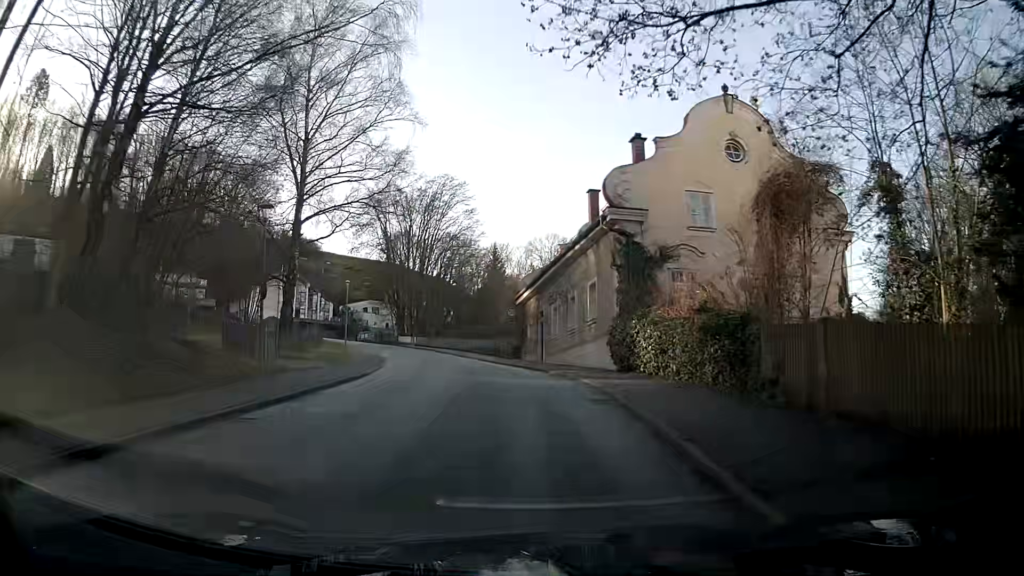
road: secondary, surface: asphalt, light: Day
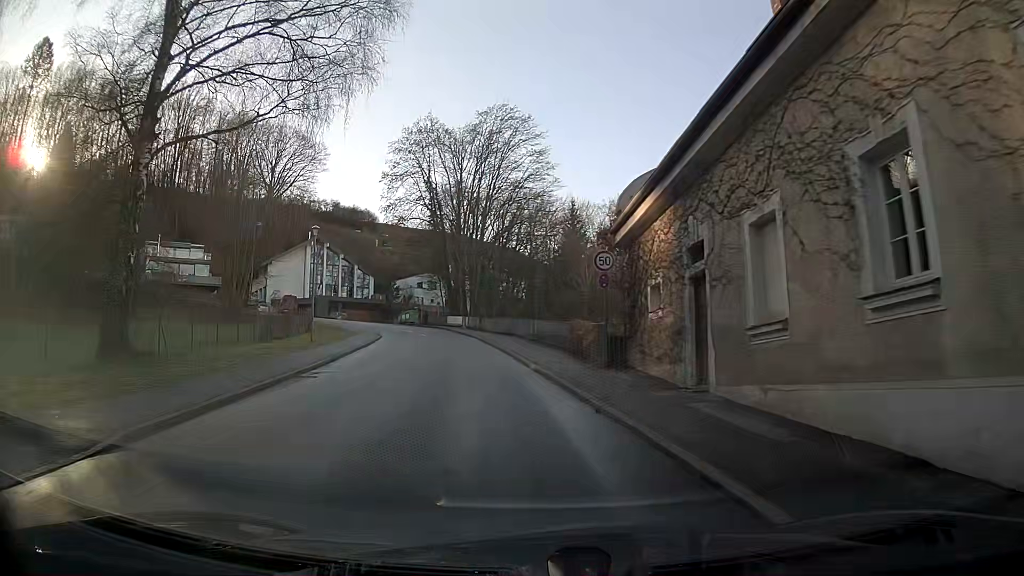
(-0.9, +23.2) m; -7°
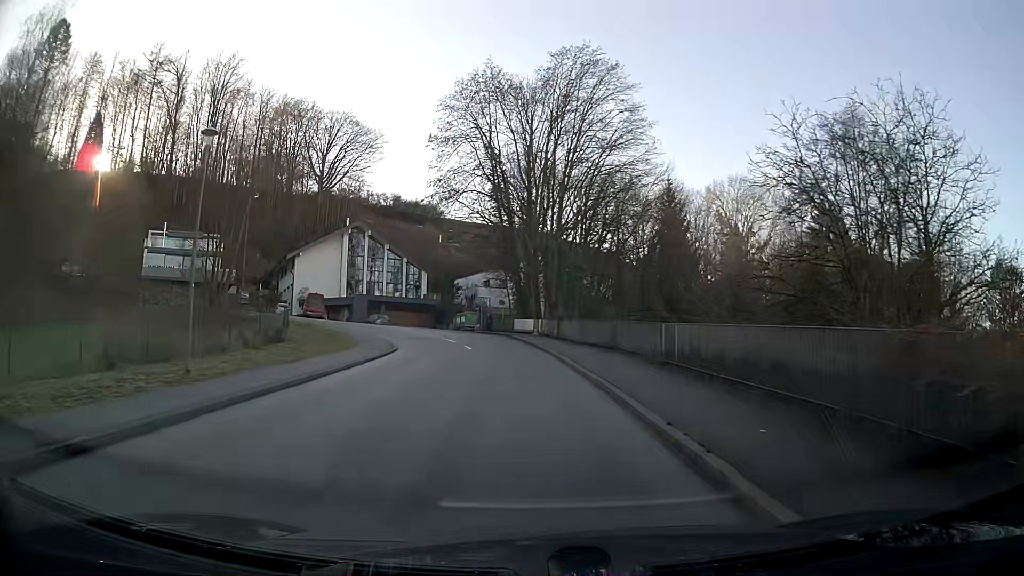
(-1.2, +17.7) m; -6°
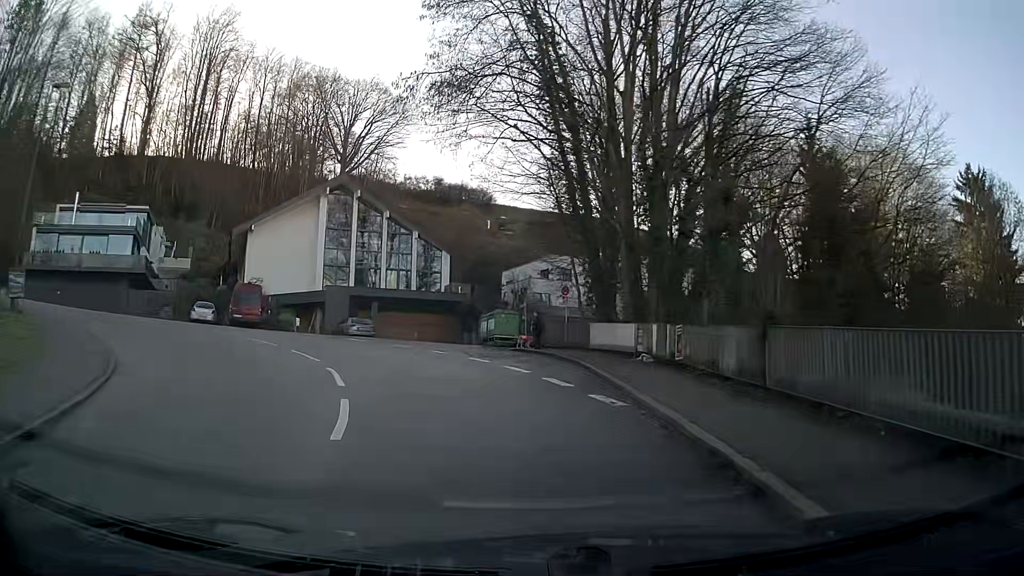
(-1.4, +27.6) m; -8°
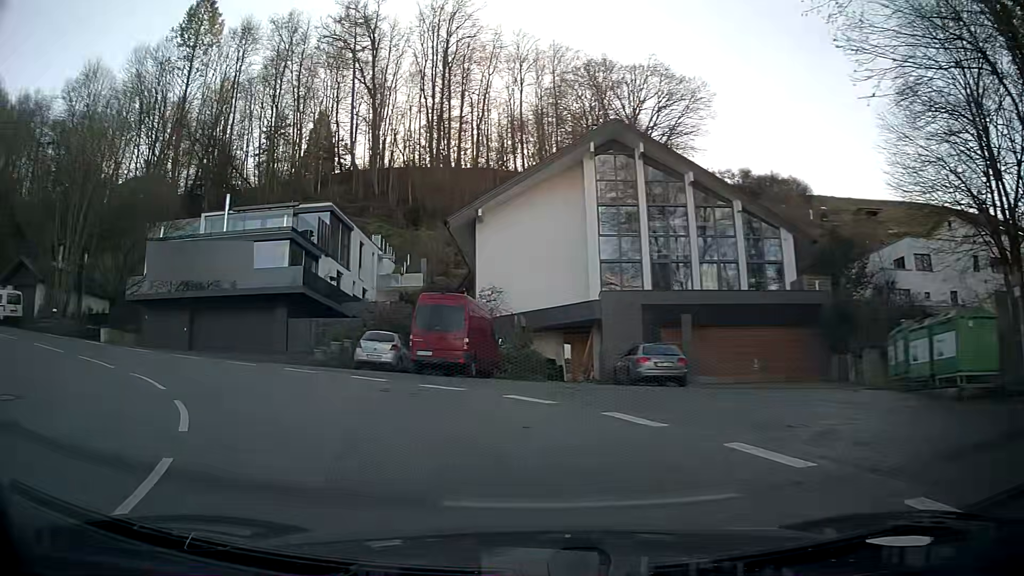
(-3.7, +17.8) m; -29°
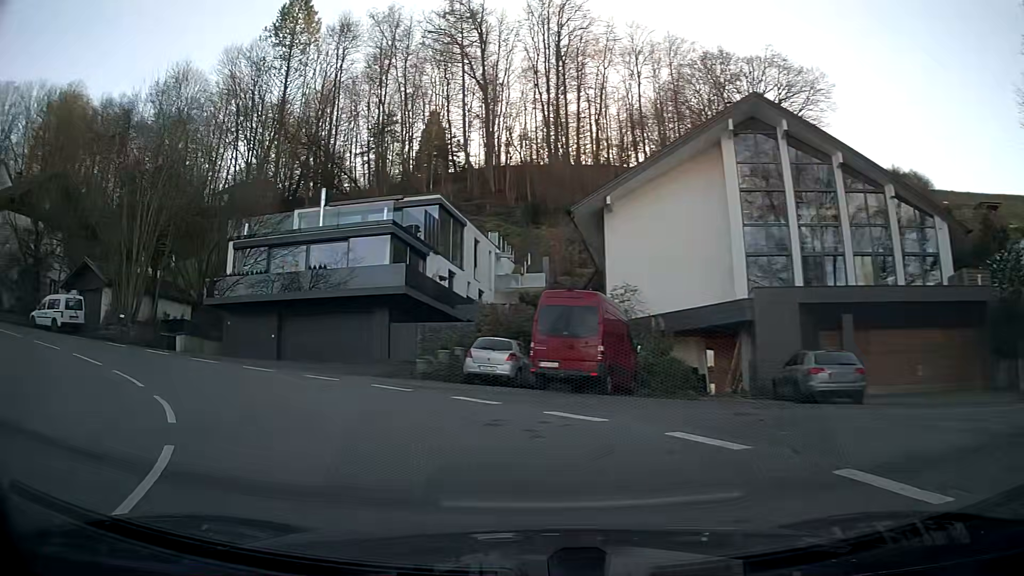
(-0.4, +4.0) m; -11°
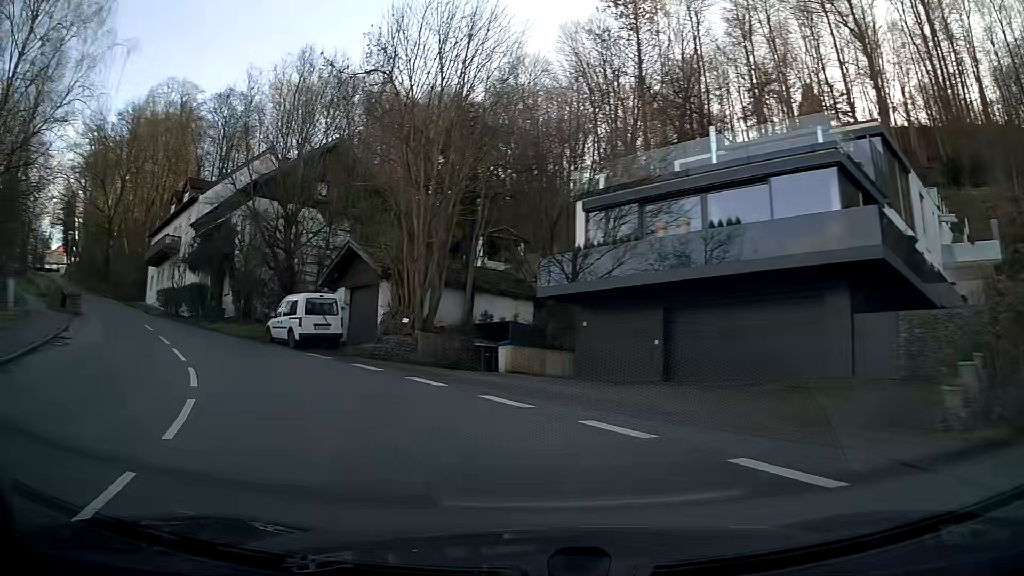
(-3.5, +11.6) m; -34°
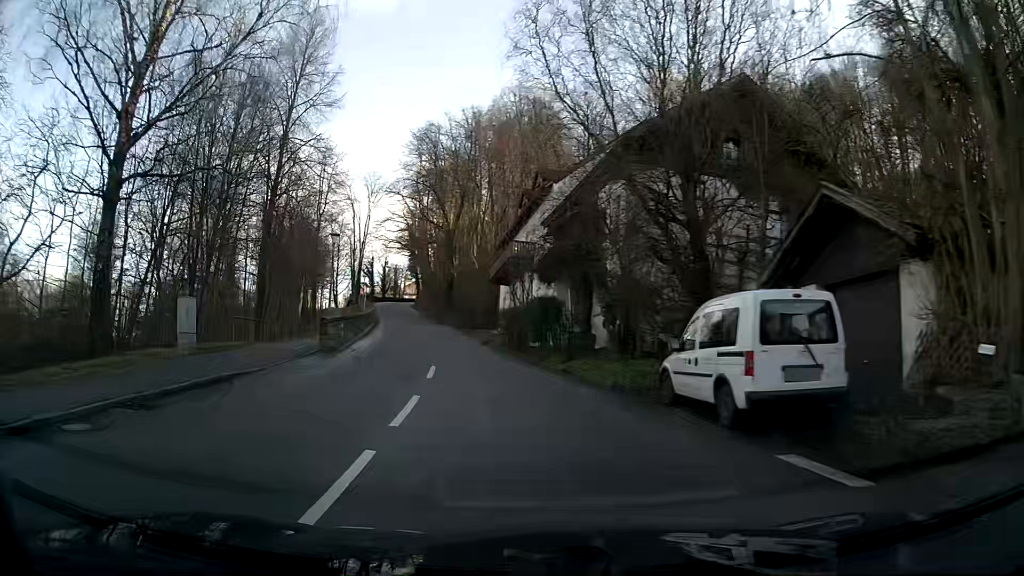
(-4.0, +12.7) m; -30°
